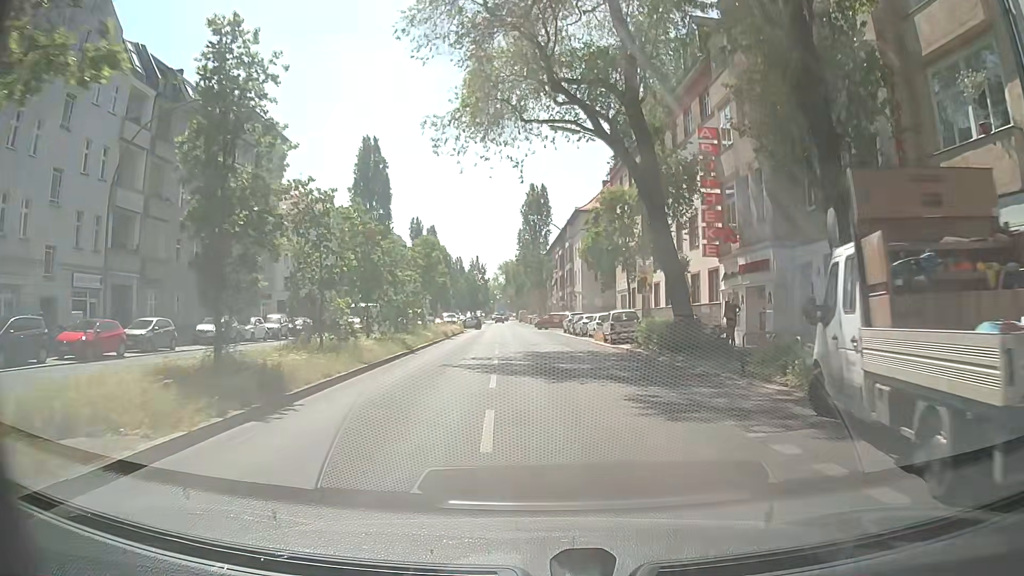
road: secondary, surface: asphalt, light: Day
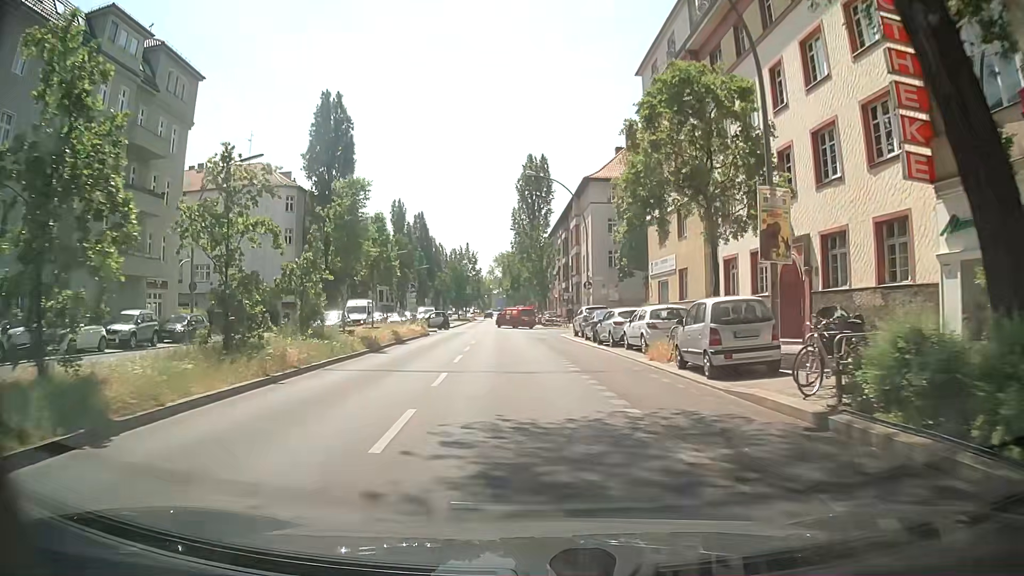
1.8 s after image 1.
(+0.2, +18.3) m; -1°
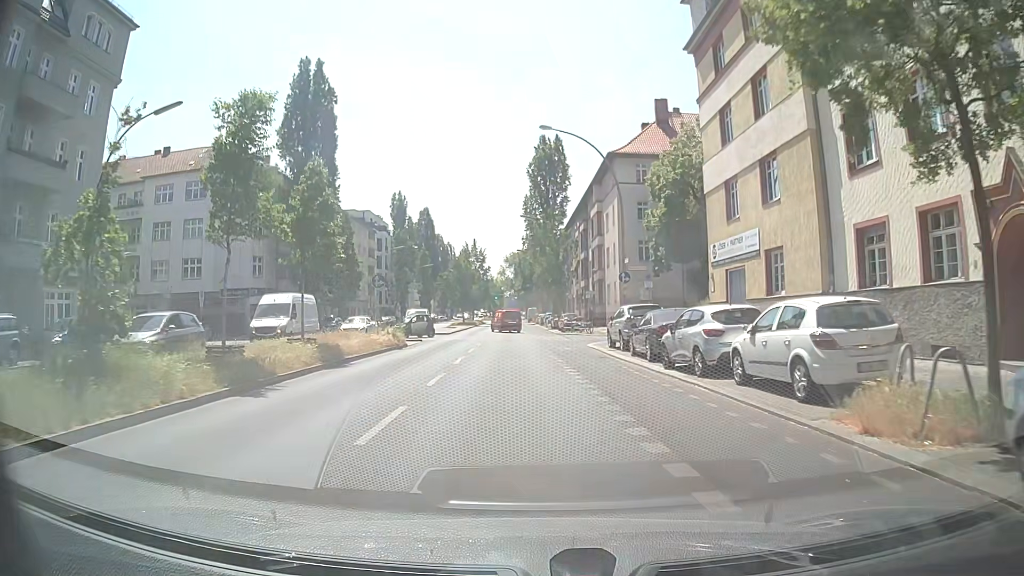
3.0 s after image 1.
(+0.1, +11.5) m; 0°
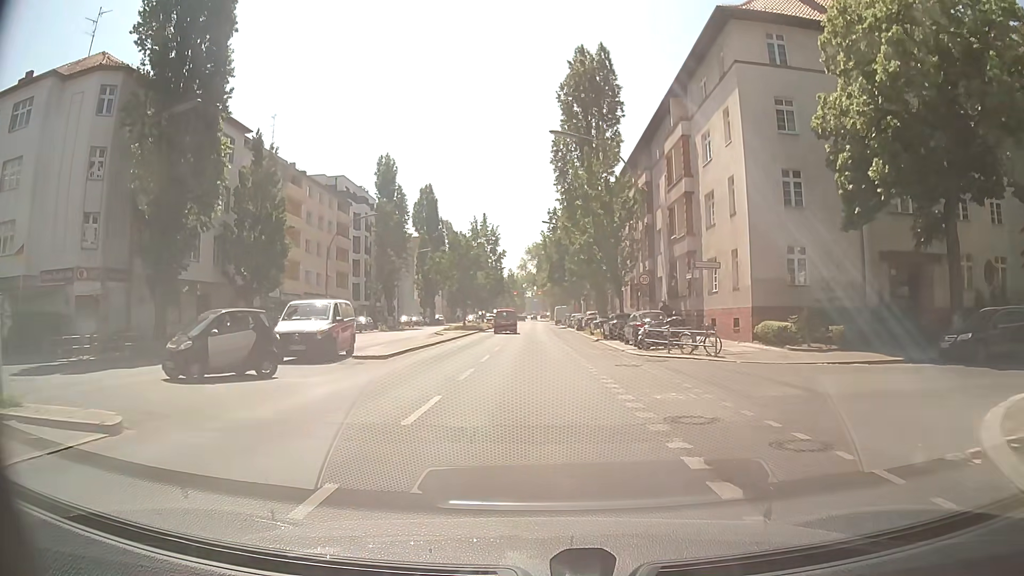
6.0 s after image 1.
(-0.6, +28.9) m; -2°
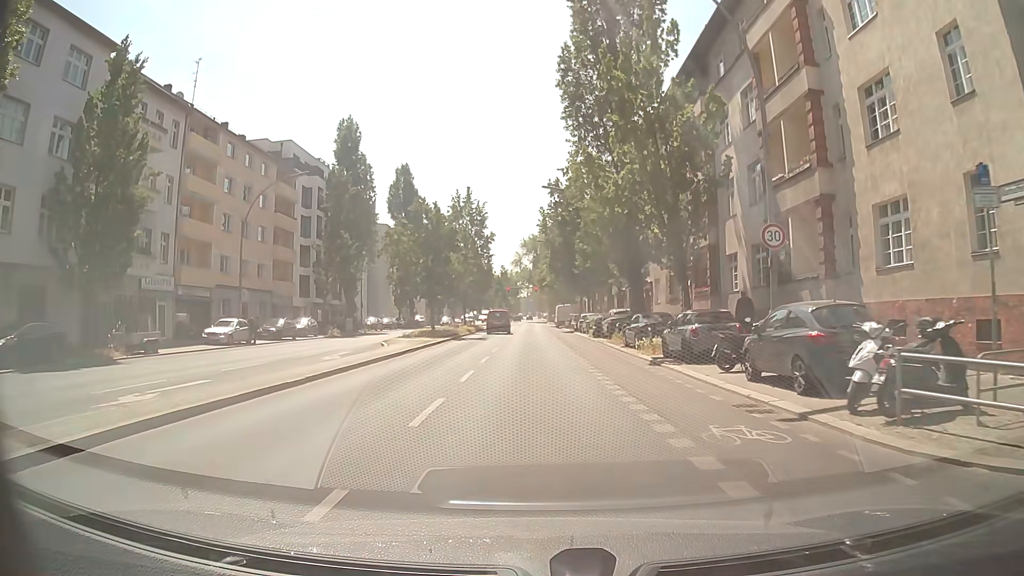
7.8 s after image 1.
(0.0, +18.2) m; 0°
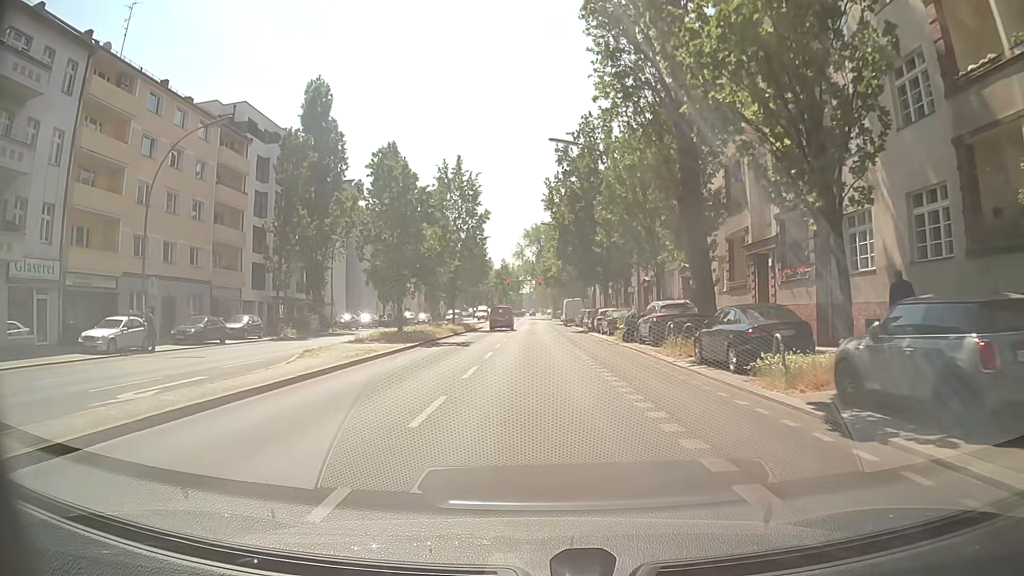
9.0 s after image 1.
(0.0, +12.2) m; 0°
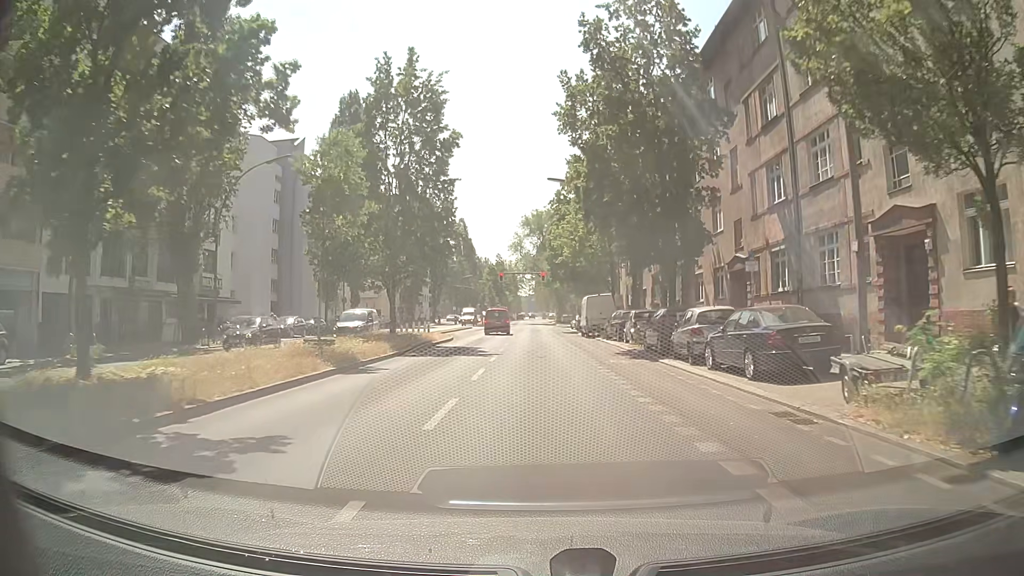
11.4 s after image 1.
(0.0, +24.2) m; 0°
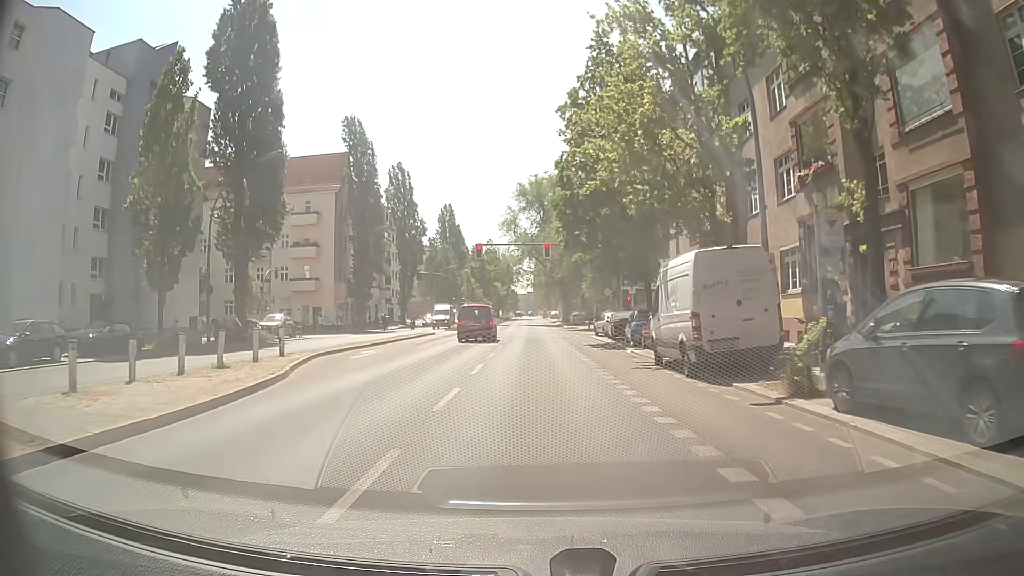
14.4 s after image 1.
(+0.1, +28.4) m; 0°
(0, +10) (0, +20) (0, +30) (0, +40) (0, +50) (0, +60) (0, +70) (0, +80) (0, +90) (0, +100) m
